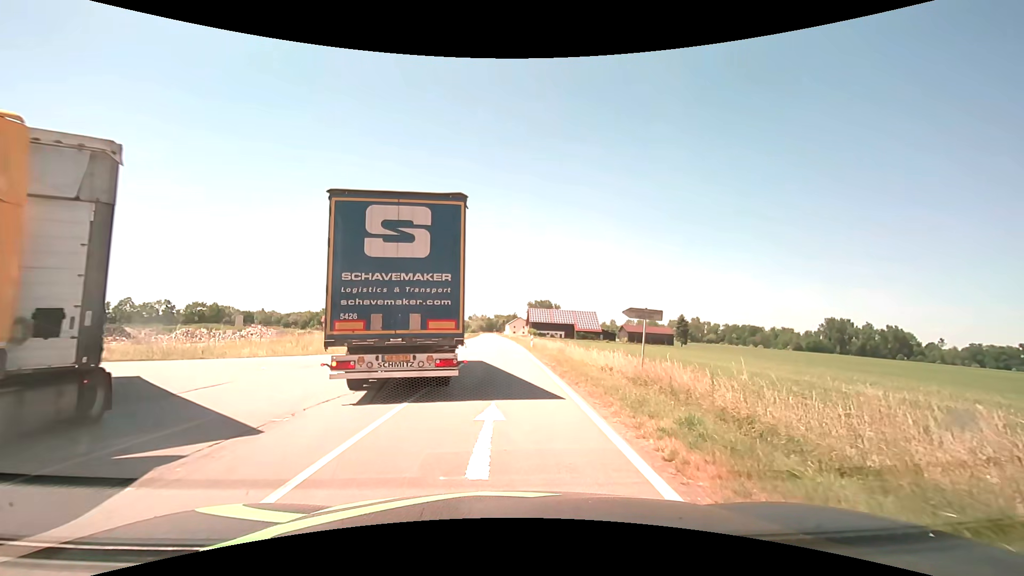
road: tertiary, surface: asphalt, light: Day
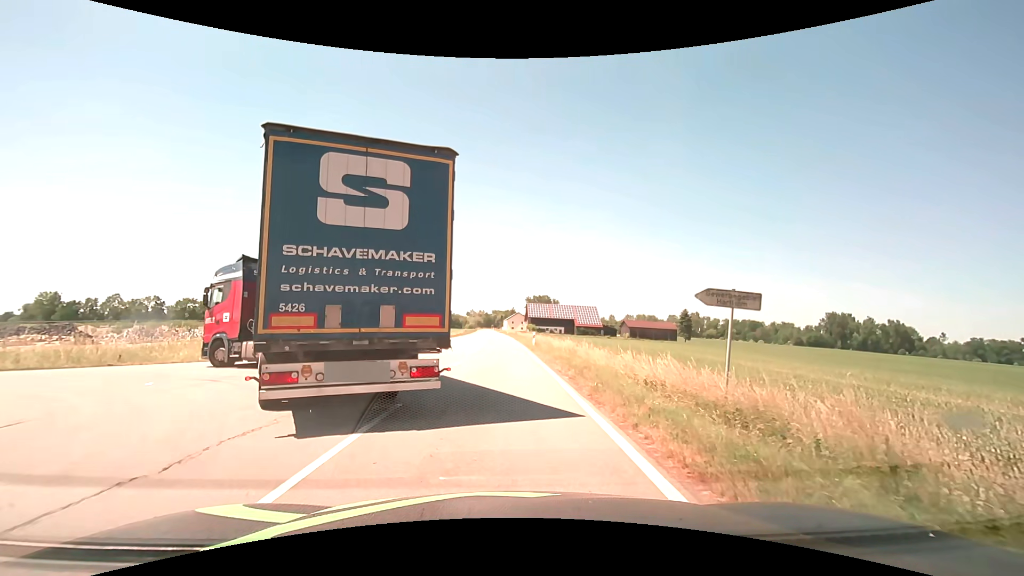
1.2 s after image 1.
(0.0, +6.0) m; 0°
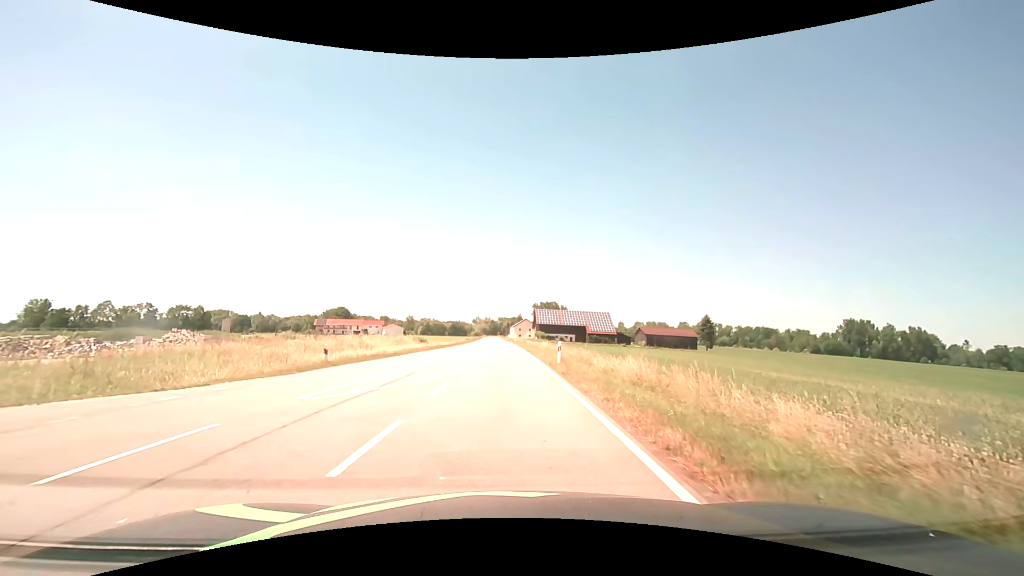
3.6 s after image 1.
(-0.1, +13.4) m; -1°
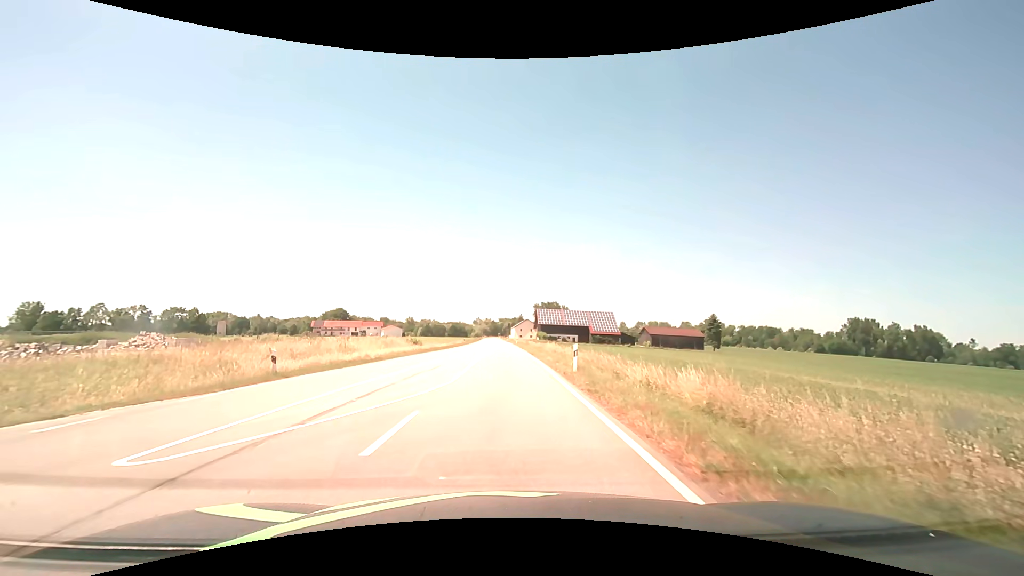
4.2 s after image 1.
(0.0, +5.3) m; 0°
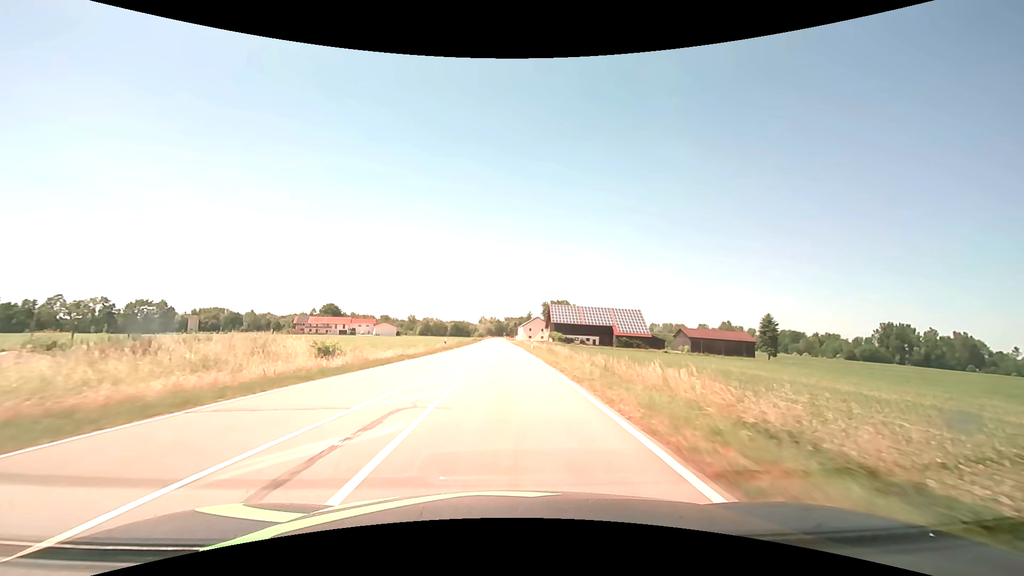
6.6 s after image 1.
(-0.2, +31.7) m; -1°
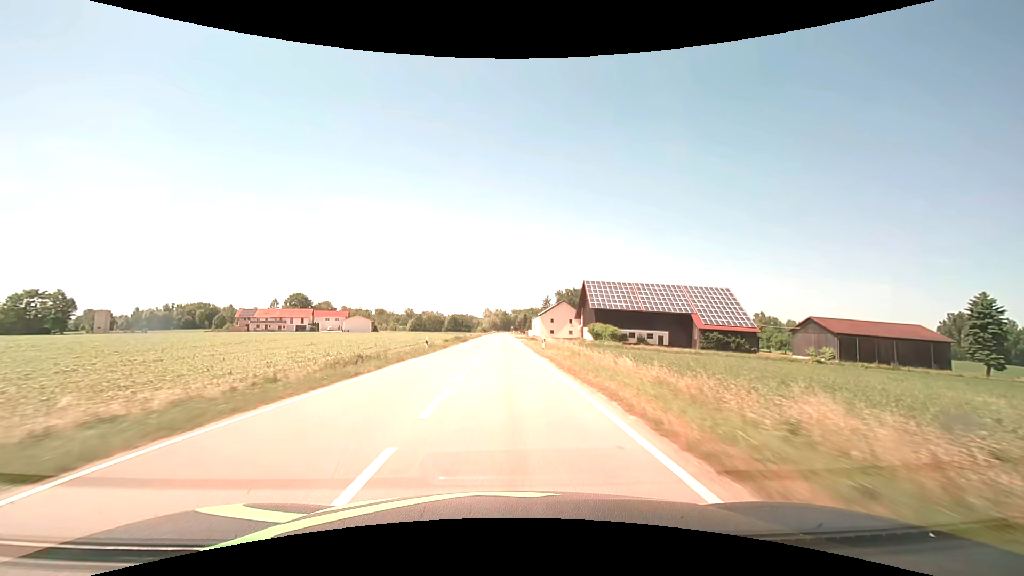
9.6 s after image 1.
(-0.3, +59.8) m; -1°
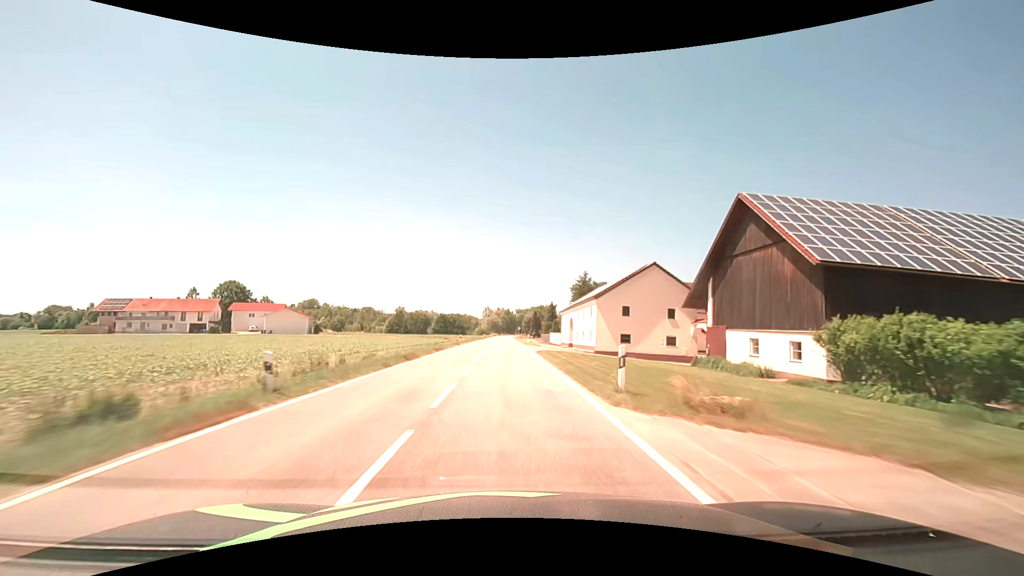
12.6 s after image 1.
(-0.3, +65.4) m; 0°
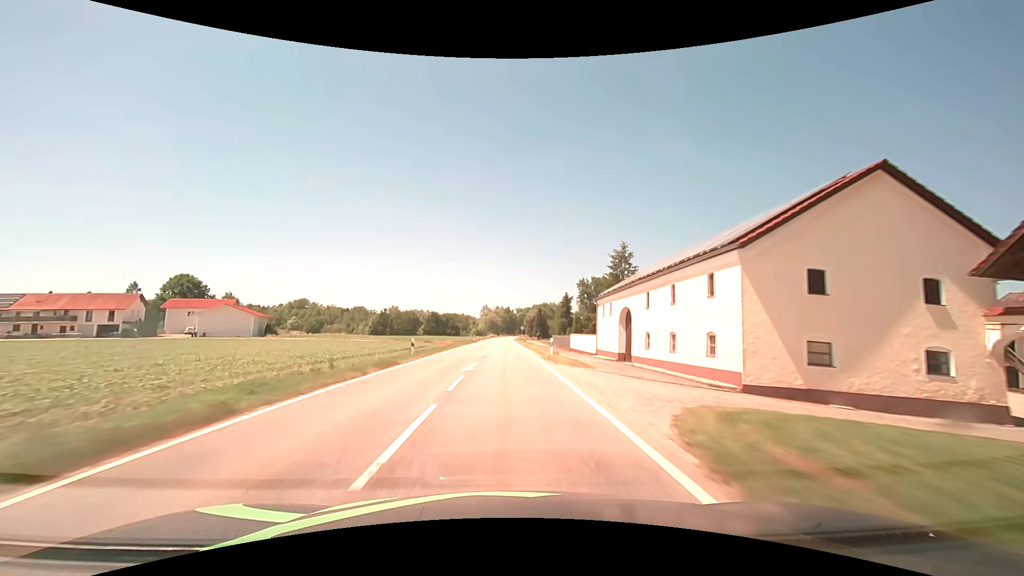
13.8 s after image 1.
(0.0, +27.8) m; 0°
(0, +10) (0, +20) (0, +30) (0, +40) (0, +50) (0, +60) (0, +70) (0, +80) (0, +90) (0, +100) m
